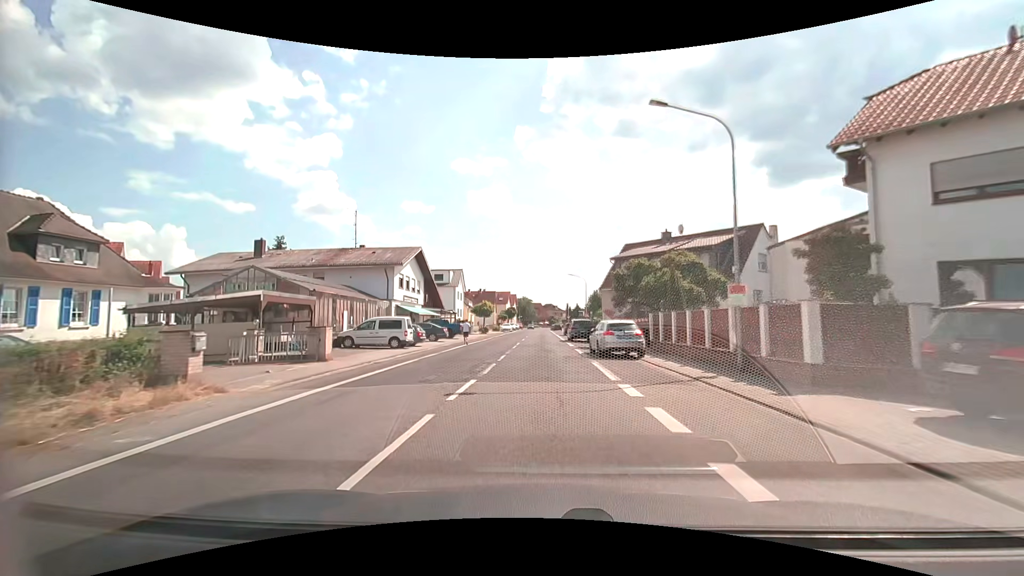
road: secondary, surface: asphalt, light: Day
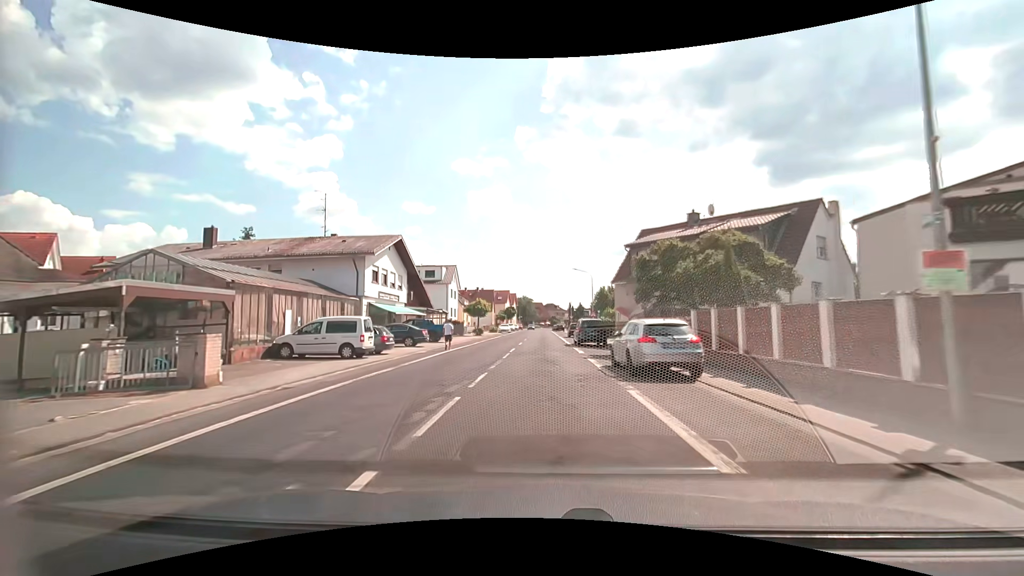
(0.0, +7.1) m; 0°
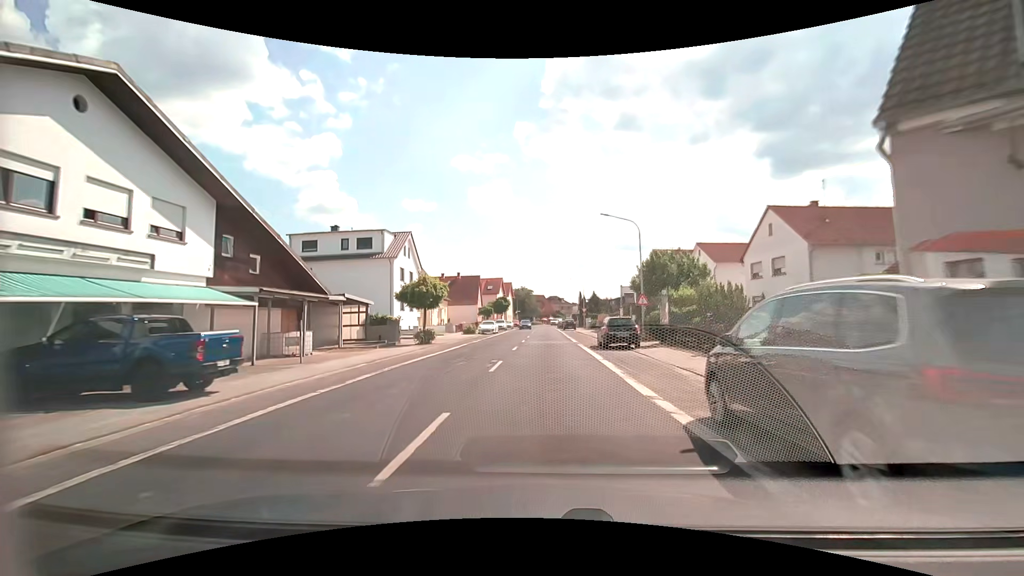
(-0.1, +28.2) m; -1°
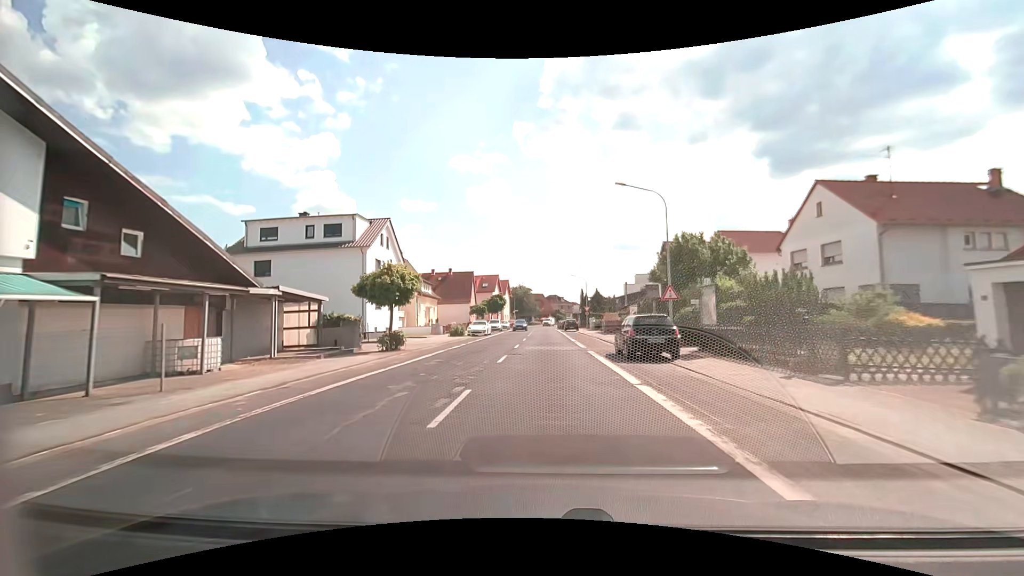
(0.0, +6.9) m; 0°
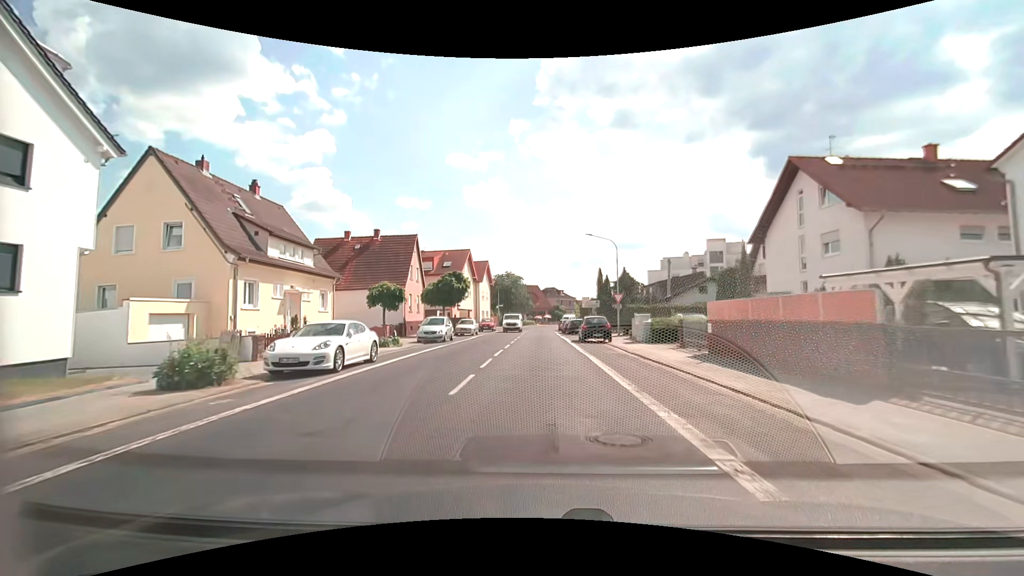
(+0.5, +33.7) m; +1°
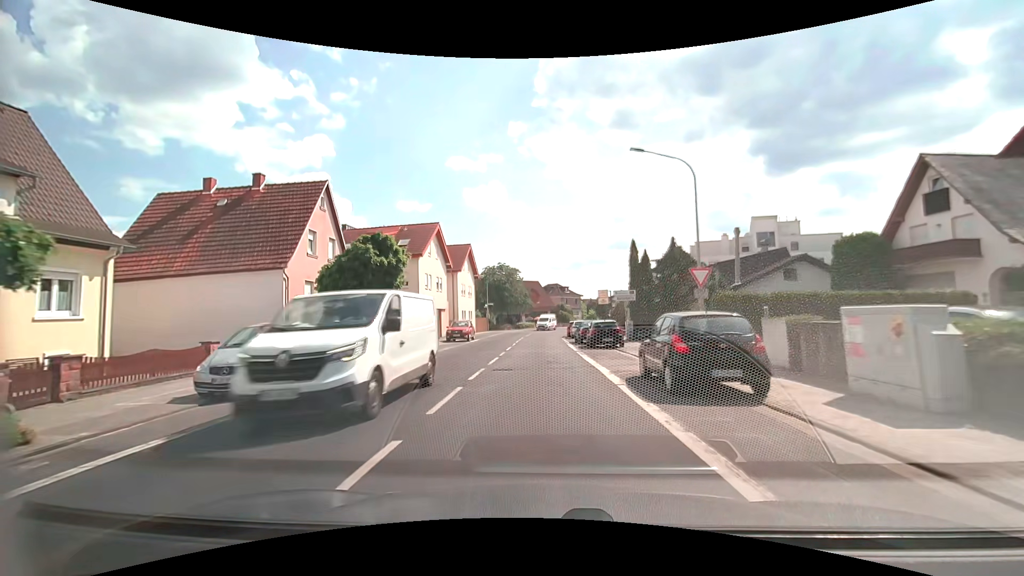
(+0.1, +19.6) m; 0°
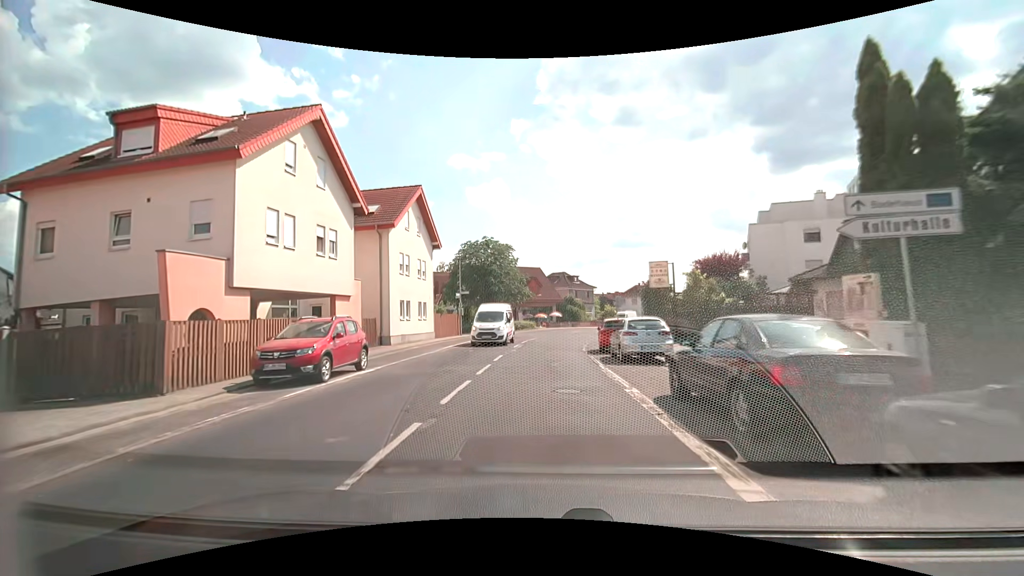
(0.0, +24.6) m; -1°
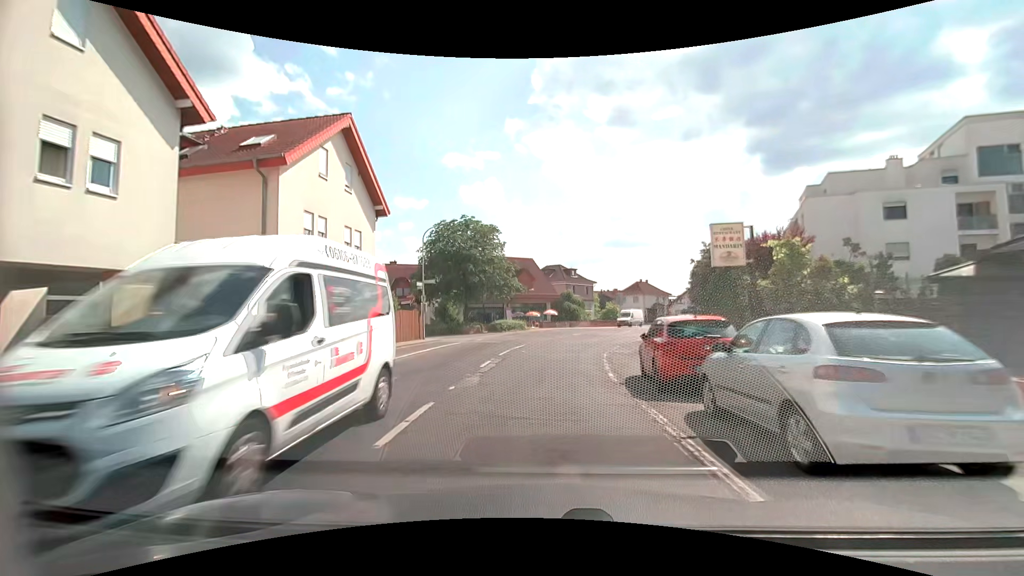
(+0.2, +11.5) m; +2°
(0, +10) (0, +20) (+2, +30) (+4, +40) (+7, +49) (+11, +58) (+17, +66) (+24, +74) (+31, +81) (+33, +90) m
